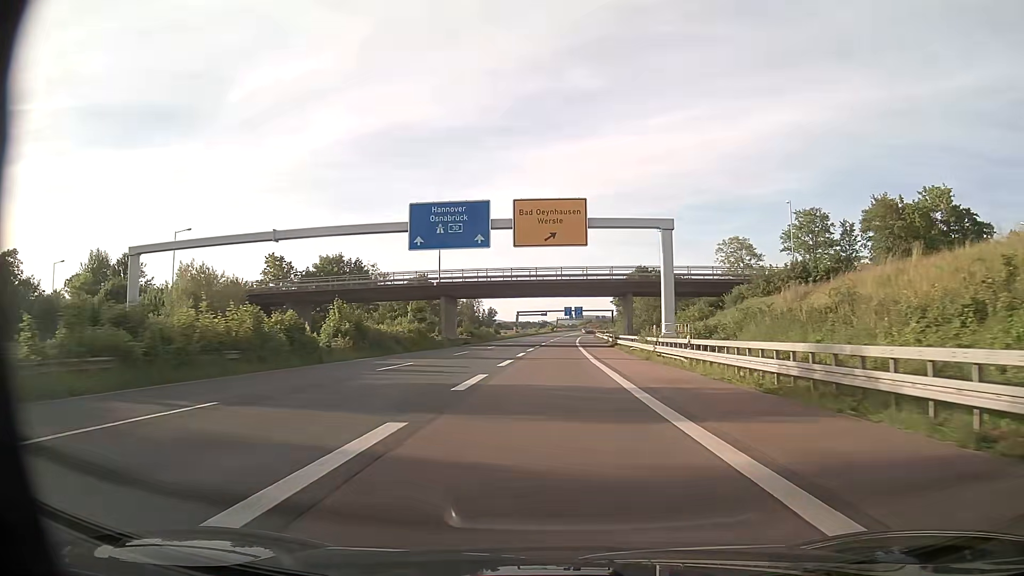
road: trunk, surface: asphalt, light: Day
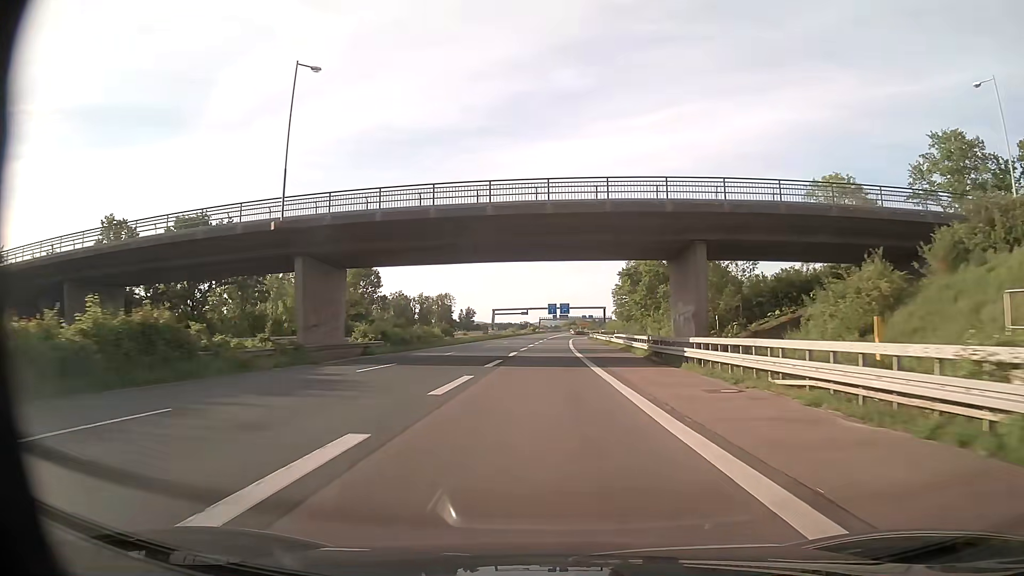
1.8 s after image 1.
(+0.5, +38.2) m; +2°
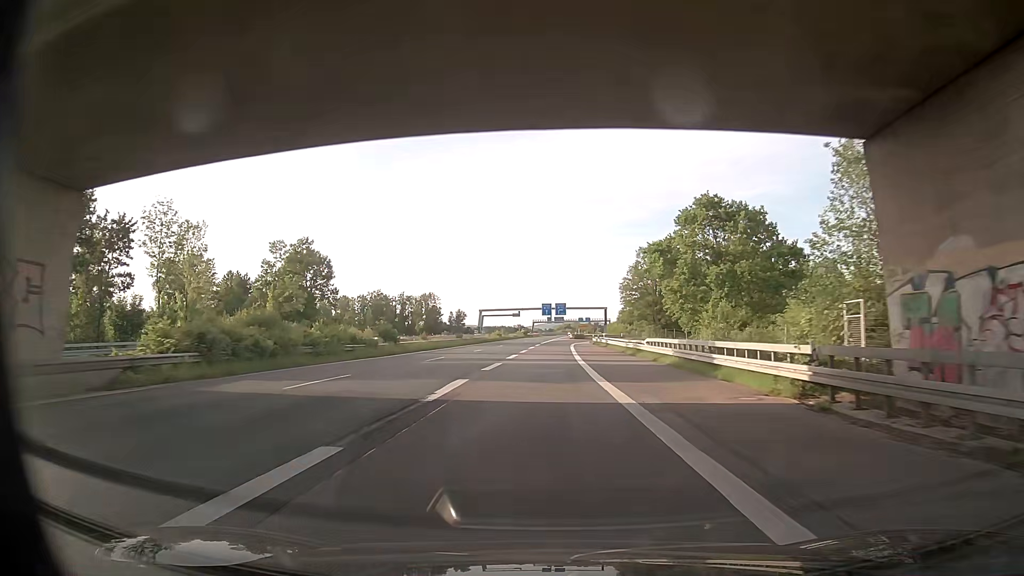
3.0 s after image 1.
(+0.1, +25.2) m; 0°
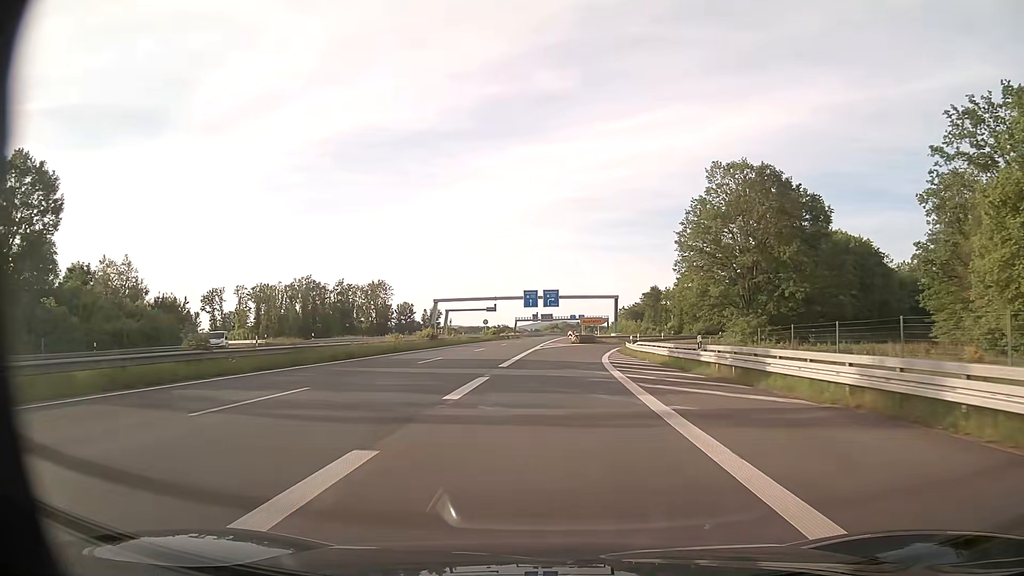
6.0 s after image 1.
(+0.3, +60.1) m; +1°
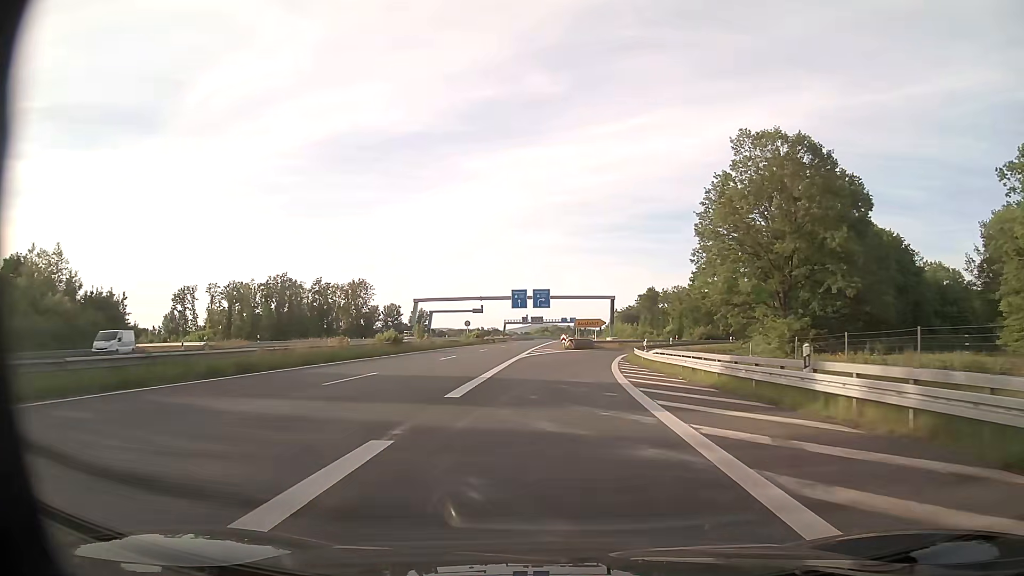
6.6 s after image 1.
(0.0, +11.1) m; +1°
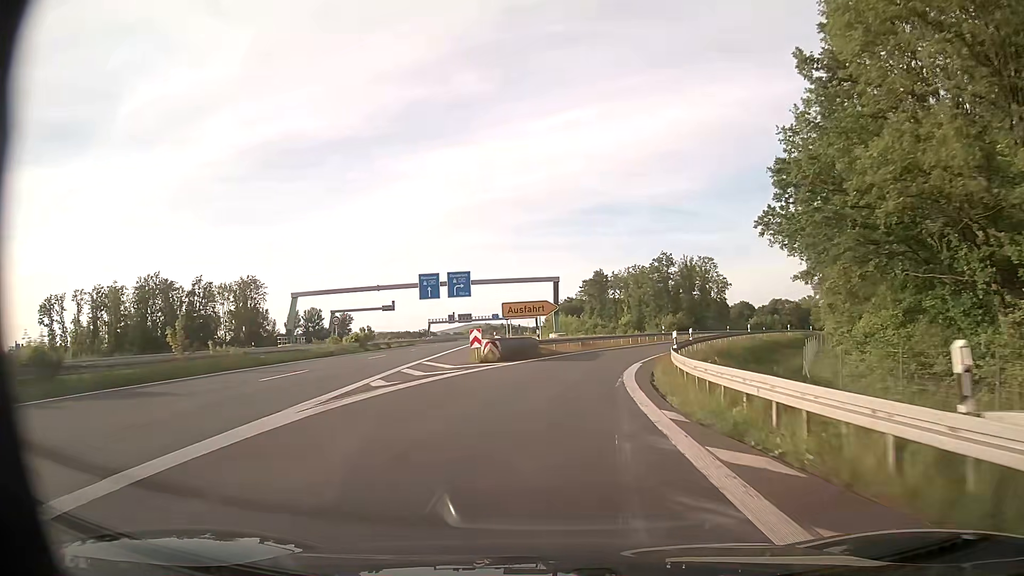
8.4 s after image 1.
(+1.6, +32.7) m; +6°
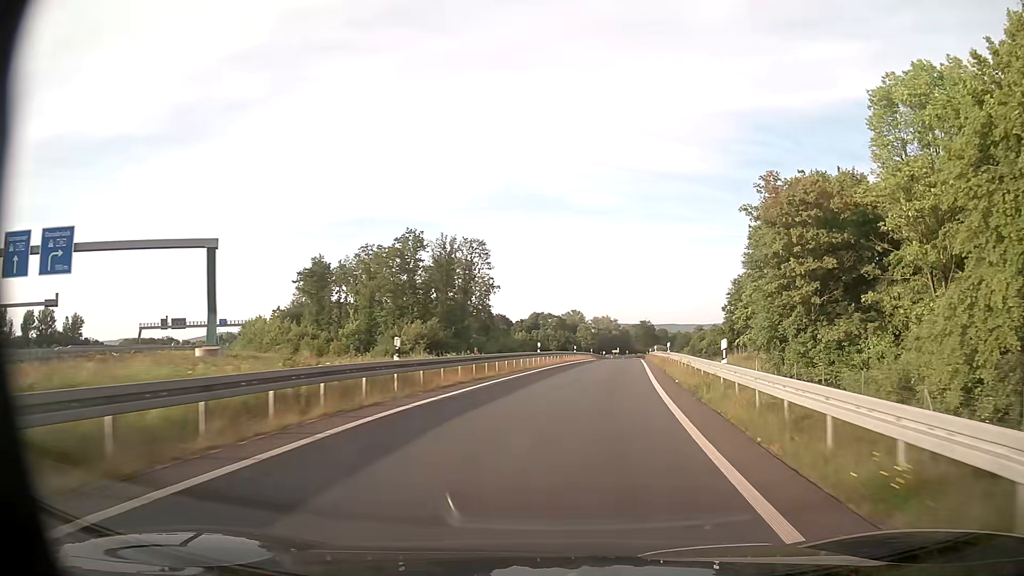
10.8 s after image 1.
(+6.7, +43.0) m; +21°
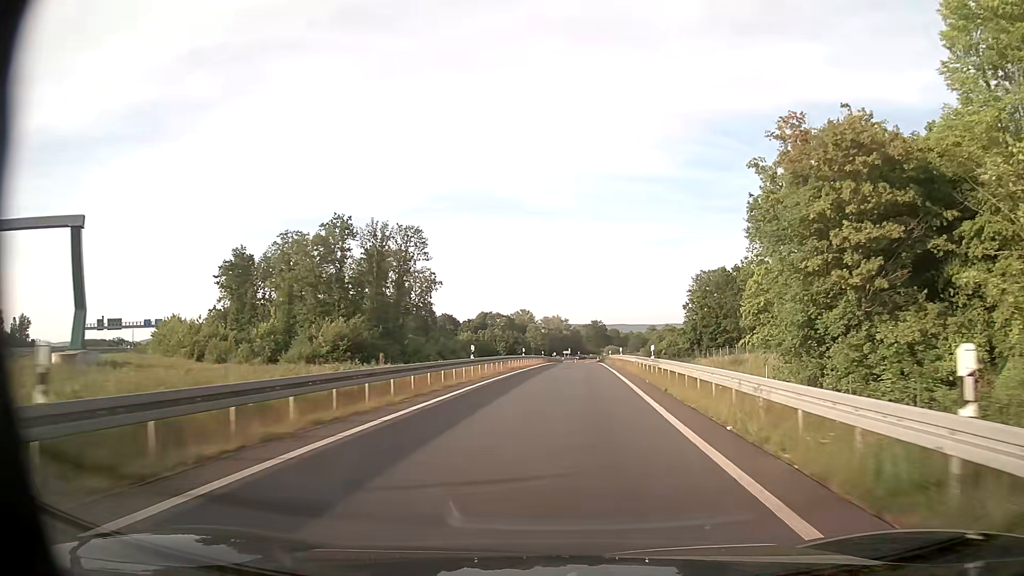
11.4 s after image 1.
(+0.5, +11.2) m; +5°
(0, +10) (+1, +20) (+1, +30) (+2, +40) (+2, +50) (+3, +60) (+4, +70) (+4, +80) (+5, +90) (+5, +100) m
